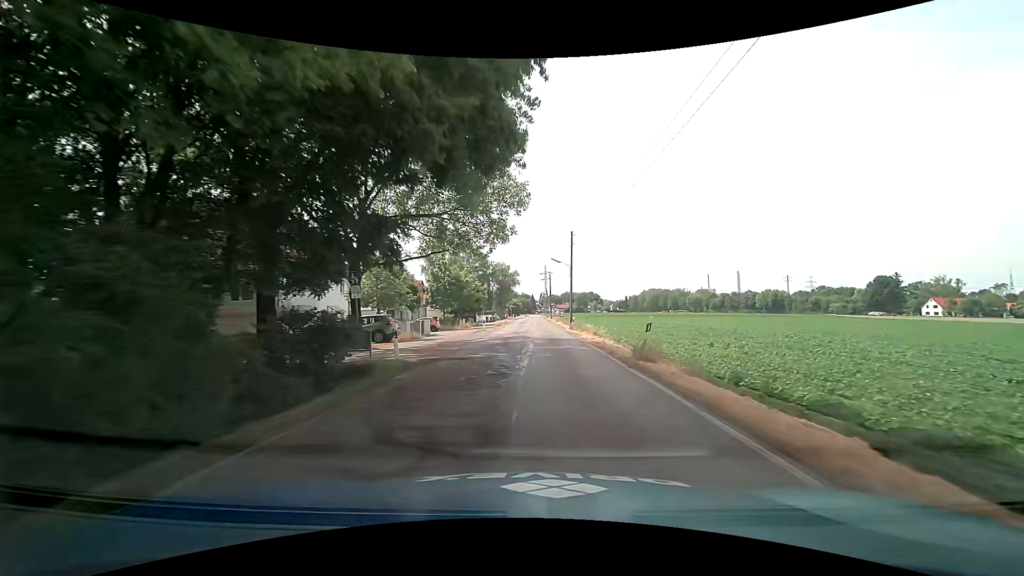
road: tertiary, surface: asphalt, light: Day
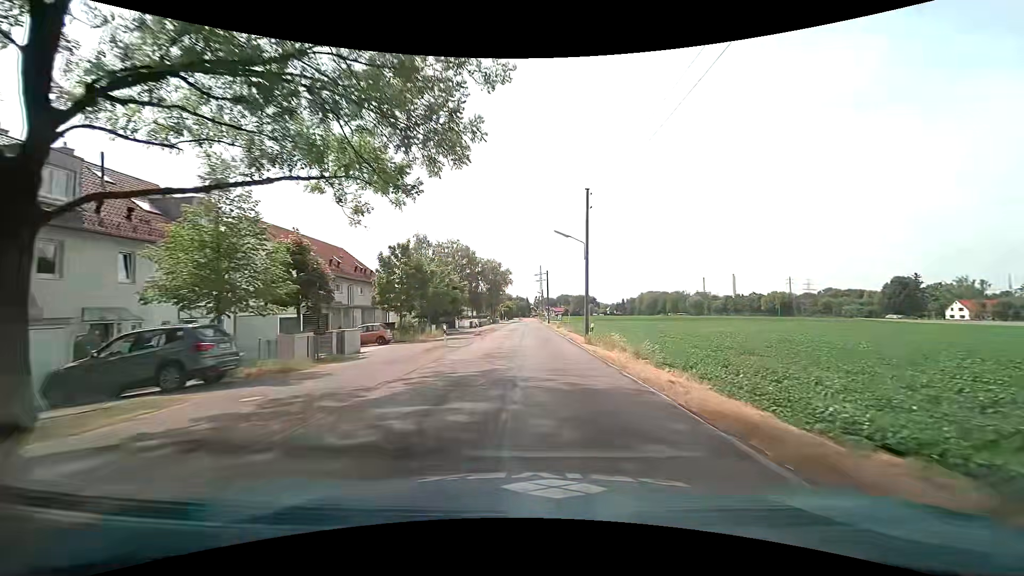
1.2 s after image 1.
(+0.1, +16.0) m; +1°
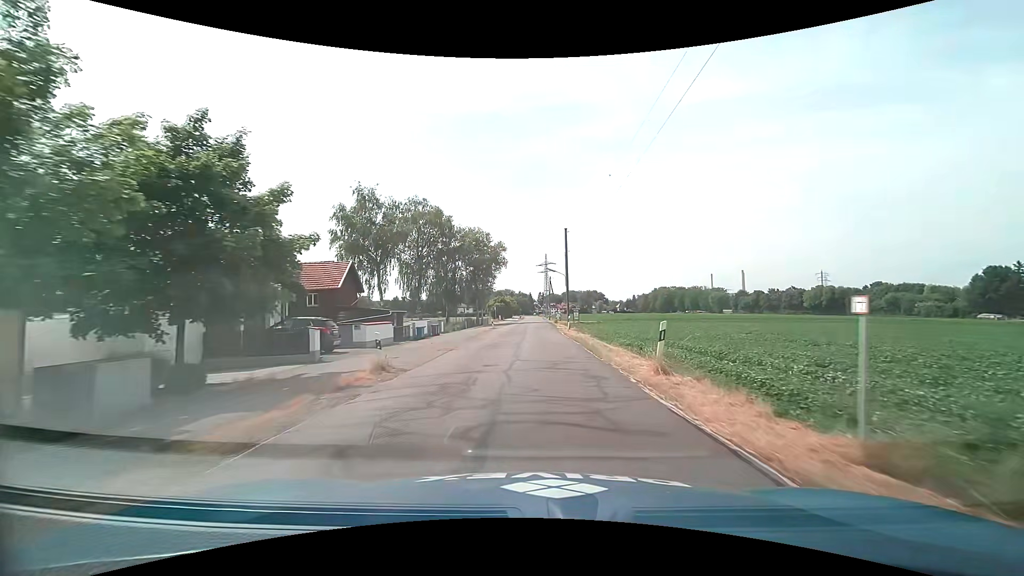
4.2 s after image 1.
(-0.5, +40.9) m; -1°
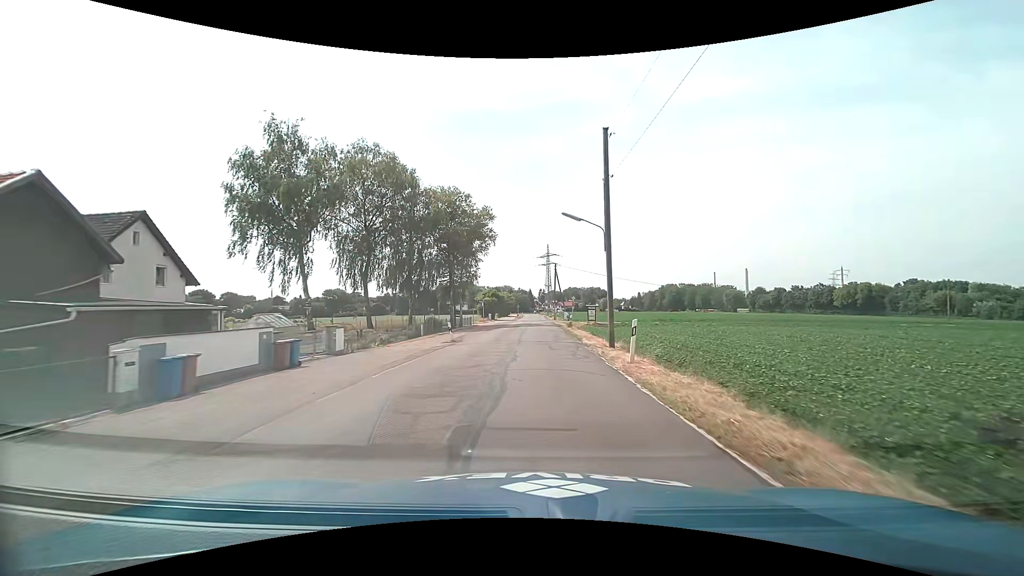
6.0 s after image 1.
(+0.1, +25.0) m; 0°
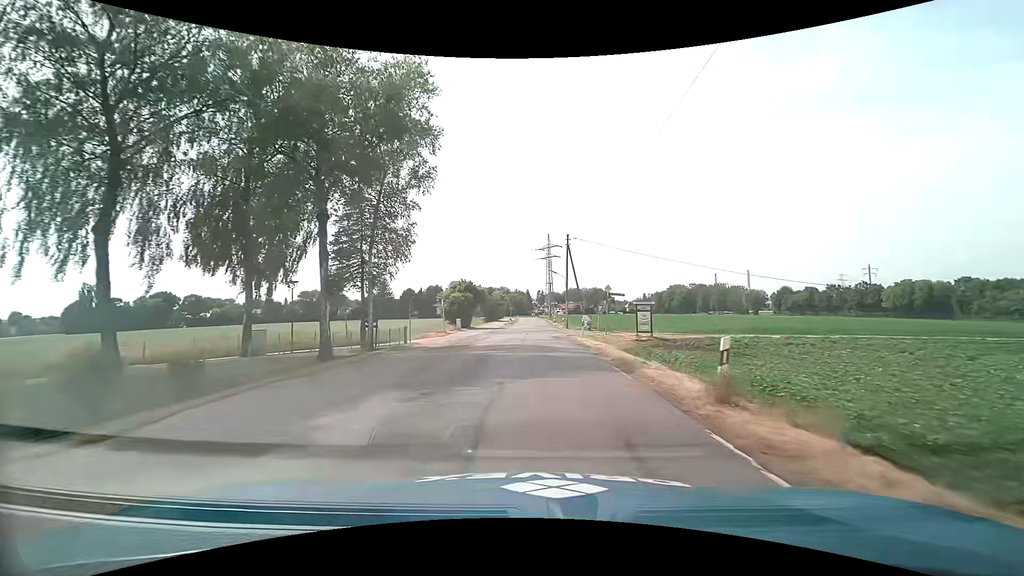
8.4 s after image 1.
(+0.3, +33.2) m; +1°
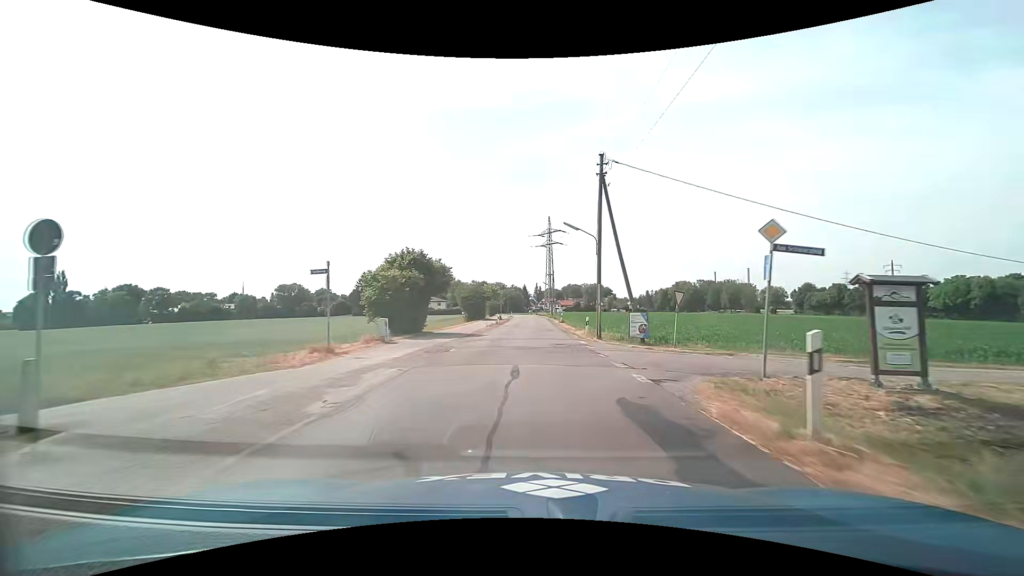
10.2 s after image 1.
(-0.2, +24.6) m; +1°
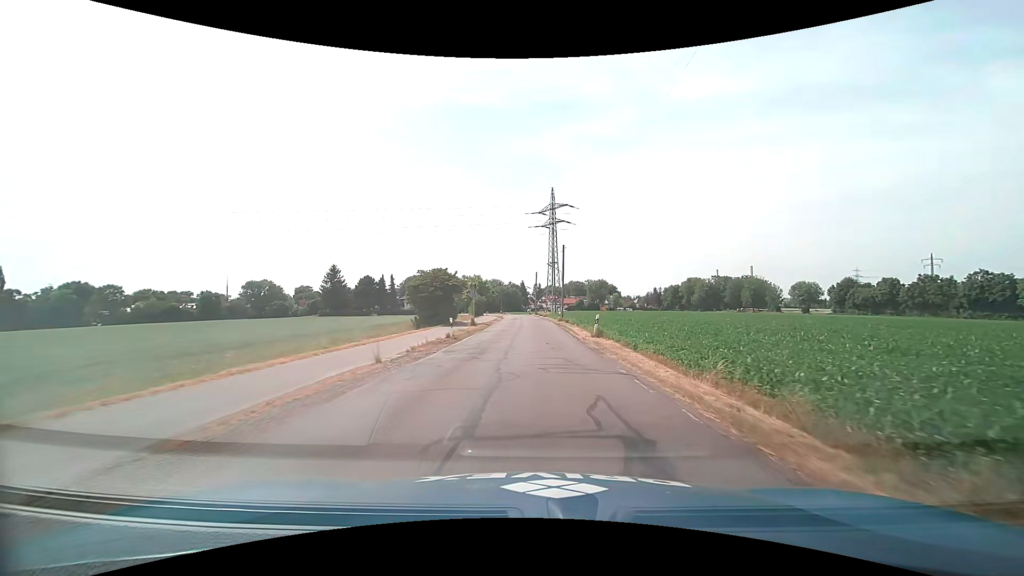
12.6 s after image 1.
(-0.2, +31.9) m; 0°
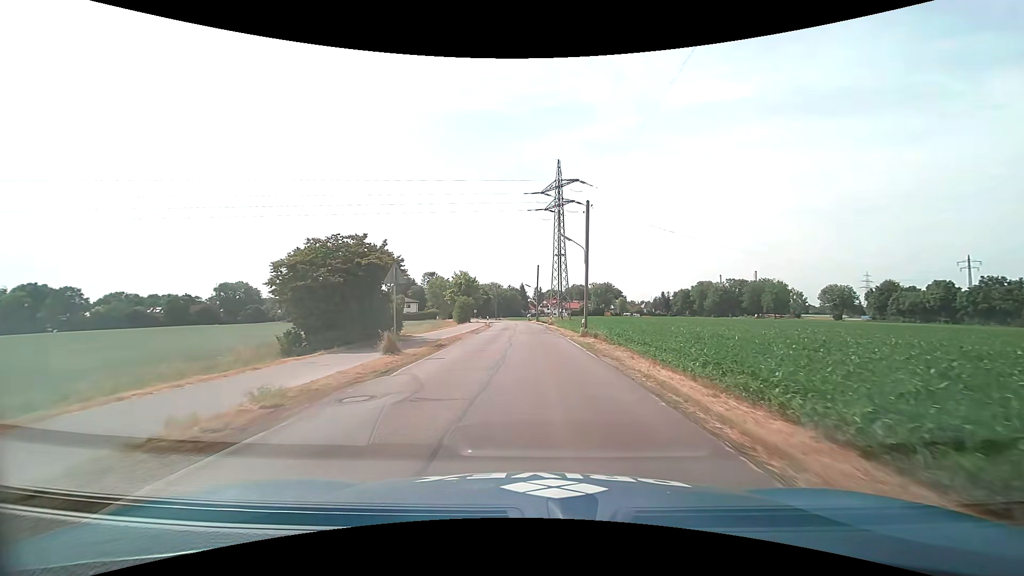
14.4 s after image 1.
(0.0, +23.3) m; 0°
(0, +10) (0, +20) (0, +30) (0, +40) (-1, +50) (-1, +60) (-2, +70) (-3, +80) (-4, +90) (-6, +100) m
